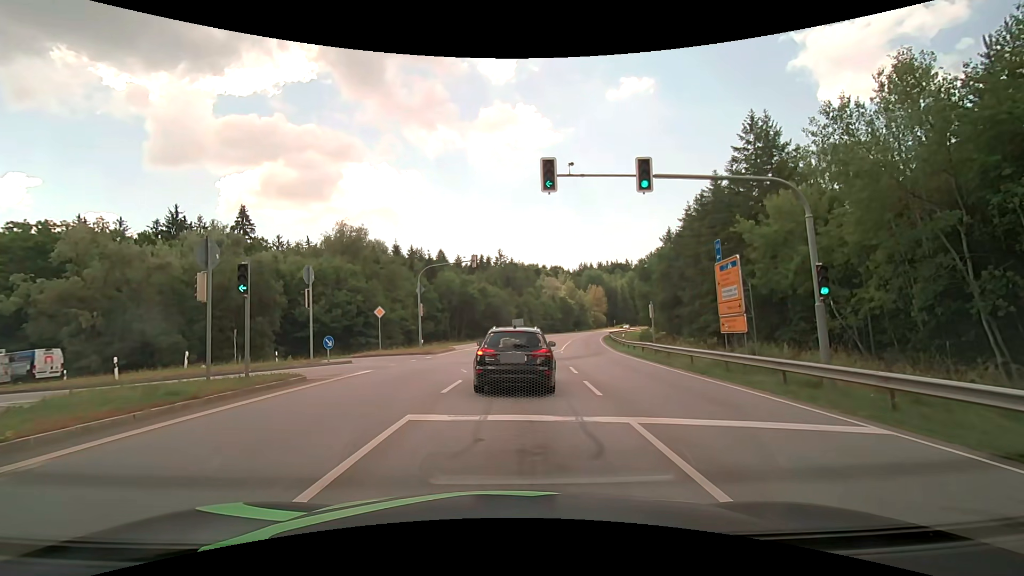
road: secondary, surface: asphalt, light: Day
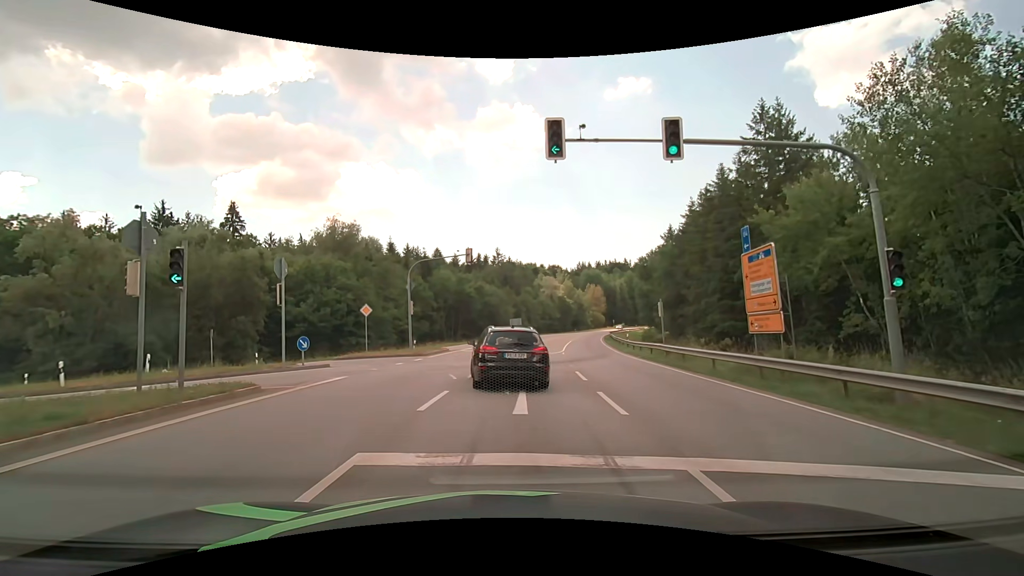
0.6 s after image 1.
(0.0, +2.7) m; 0°
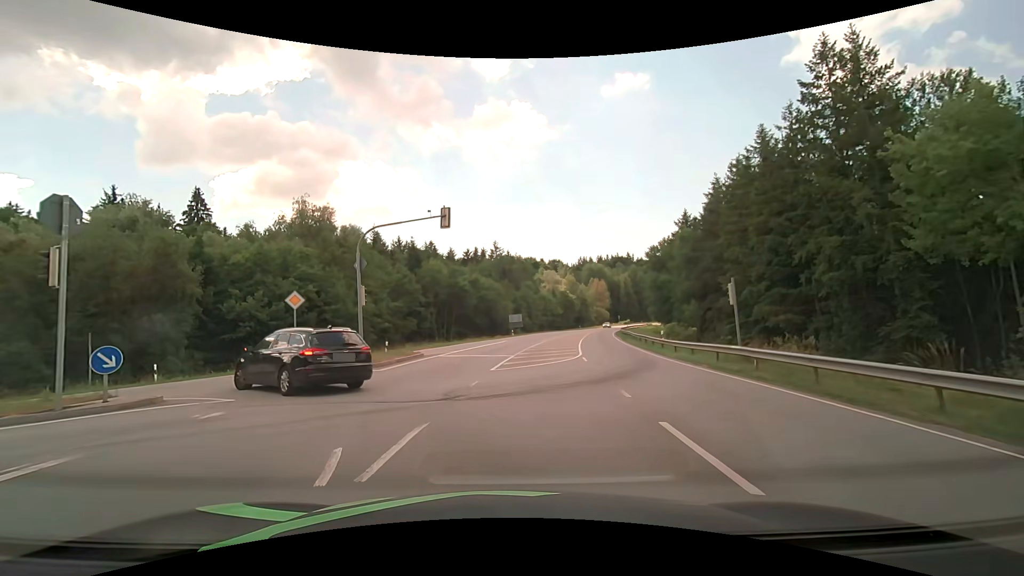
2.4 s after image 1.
(+0.1, +10.3) m; 0°
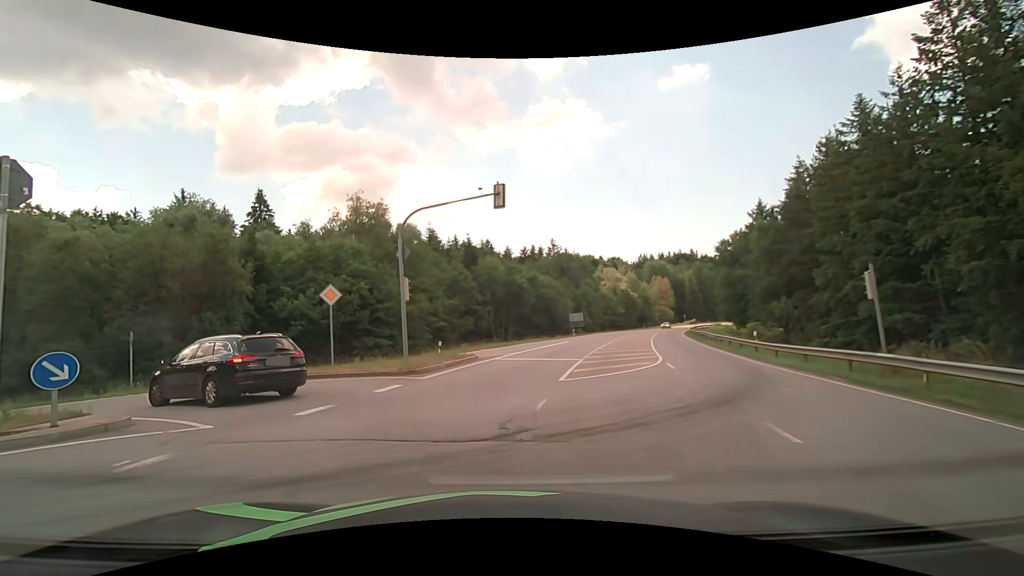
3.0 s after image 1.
(-0.2, +3.6) m; -6°
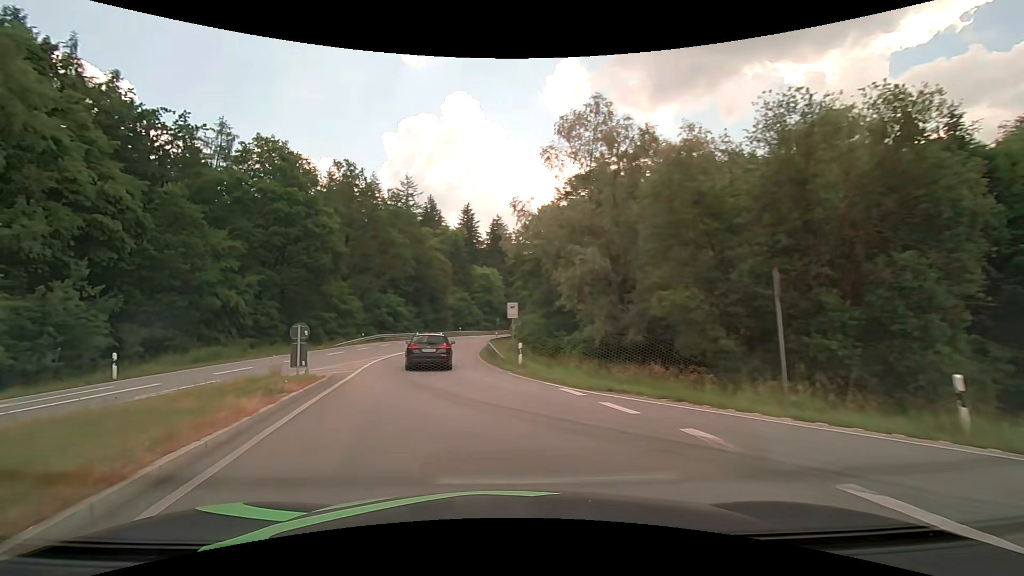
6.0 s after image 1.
(-9.8, +15.4) m; -64°
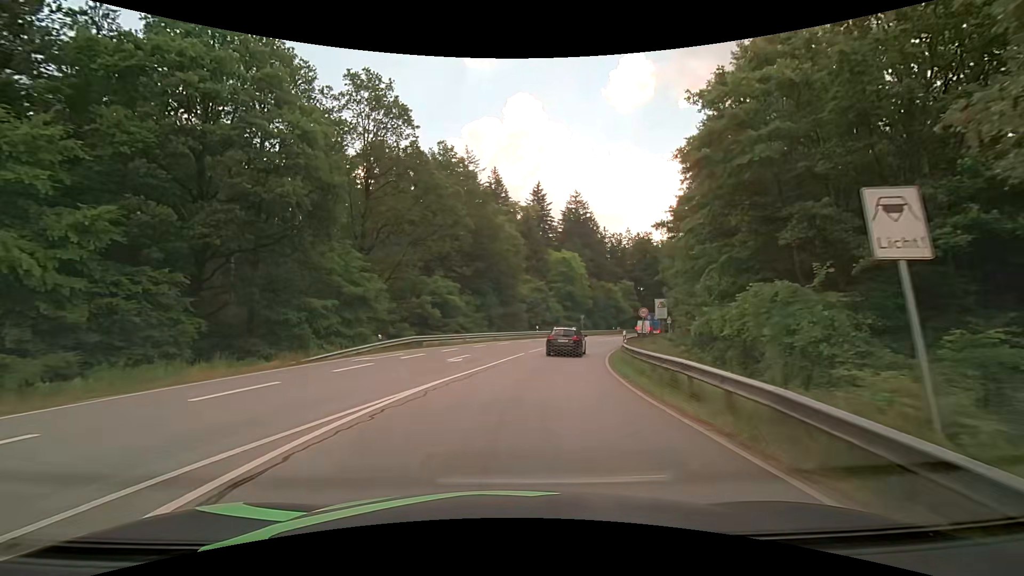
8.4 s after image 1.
(-3.5, +22.8) m; -8°
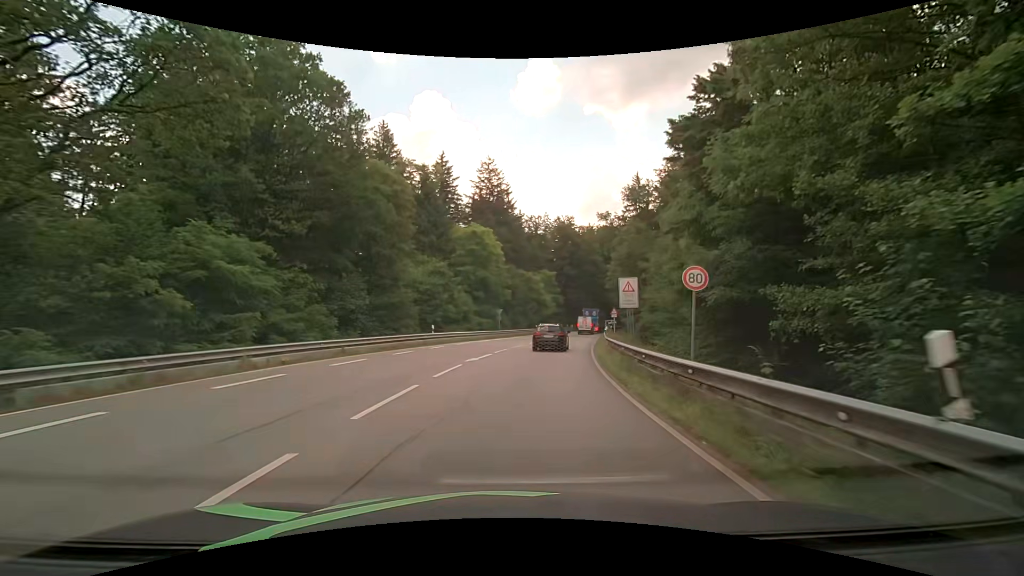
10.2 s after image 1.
(+1.9, +21.5) m; +10°
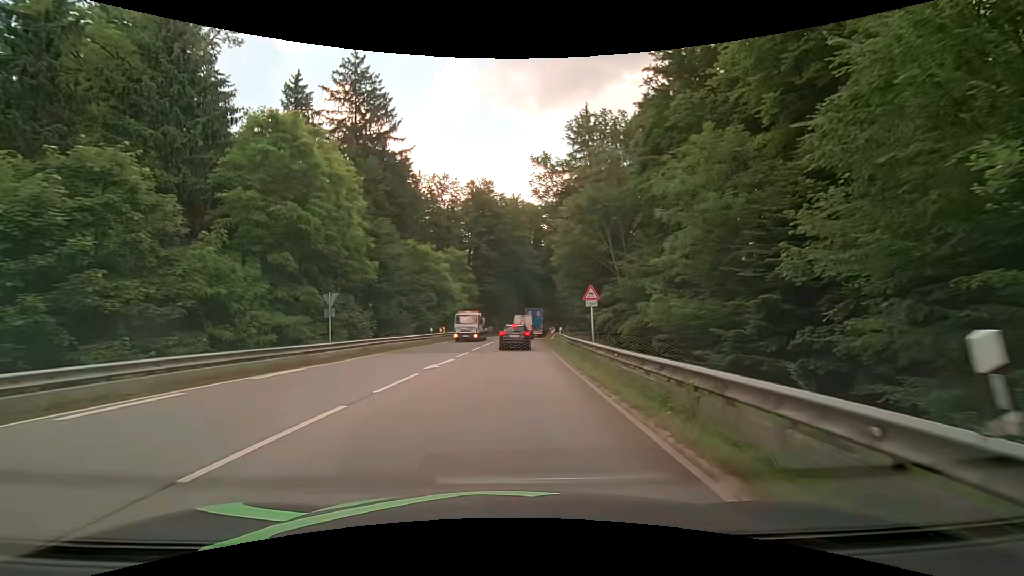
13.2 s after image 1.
(+3.5, +31.5) m; +10°
(0, +10) (0, +20) (+1, +30) (+1, +40) (+1, +50) (+2, +60) (+3, +70) (+5, +80) (+9, +89) (+14, +98) m
